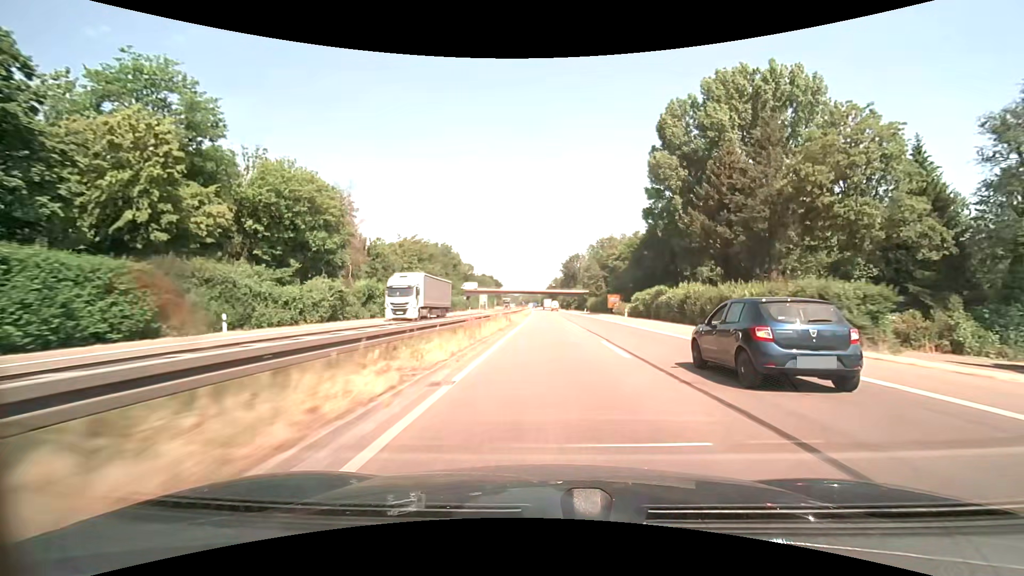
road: trunk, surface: asphalt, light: Day
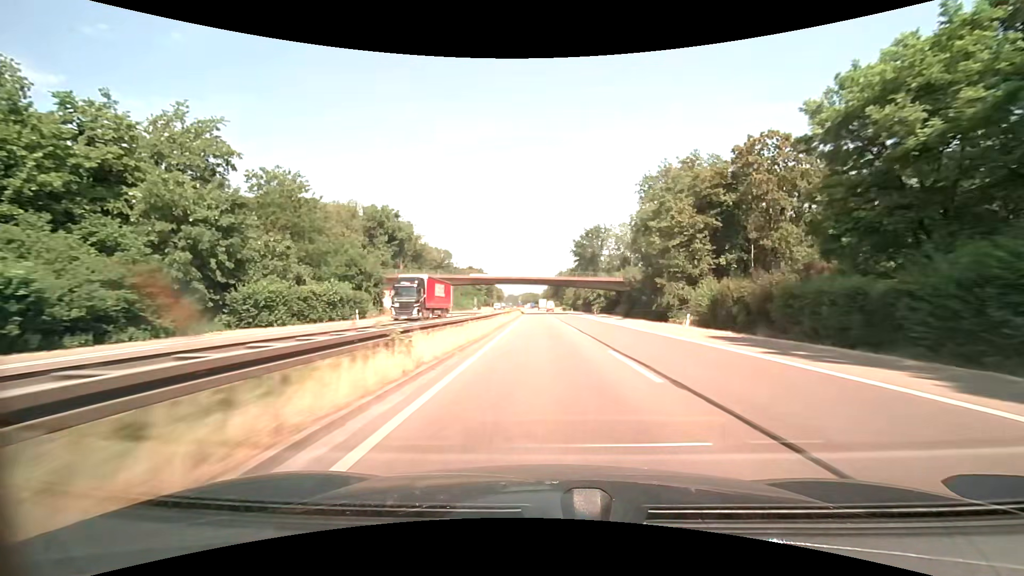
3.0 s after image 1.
(-0.1, +77.4) m; 0°
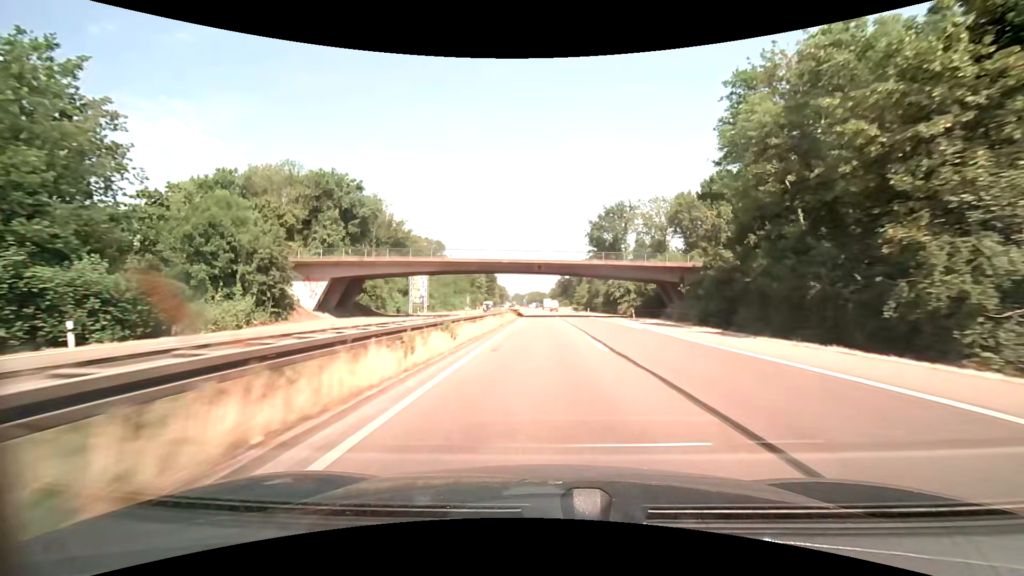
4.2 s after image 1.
(-0.2, +30.7) m; -1°
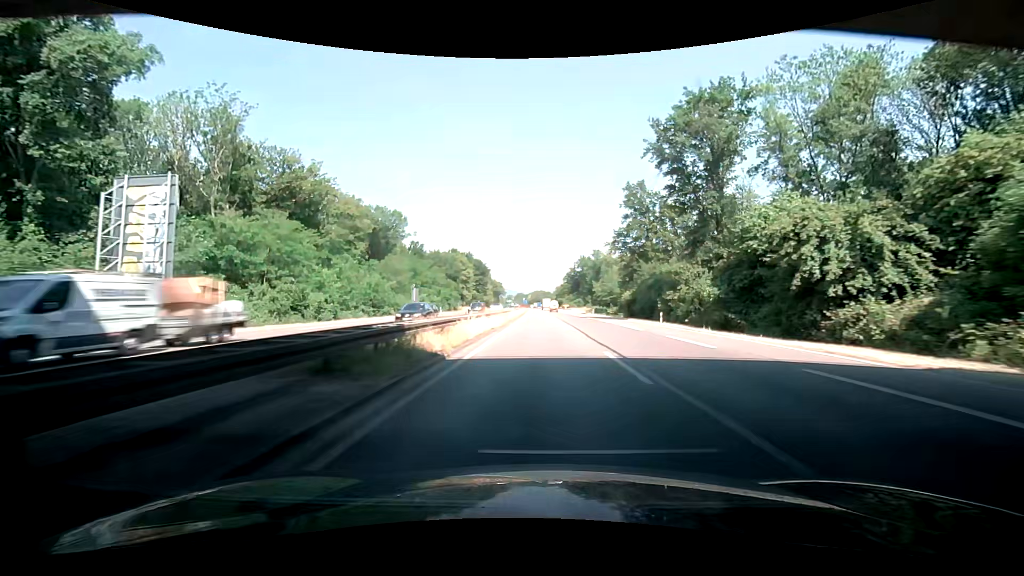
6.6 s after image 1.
(-0.5, +61.0) m; -1°
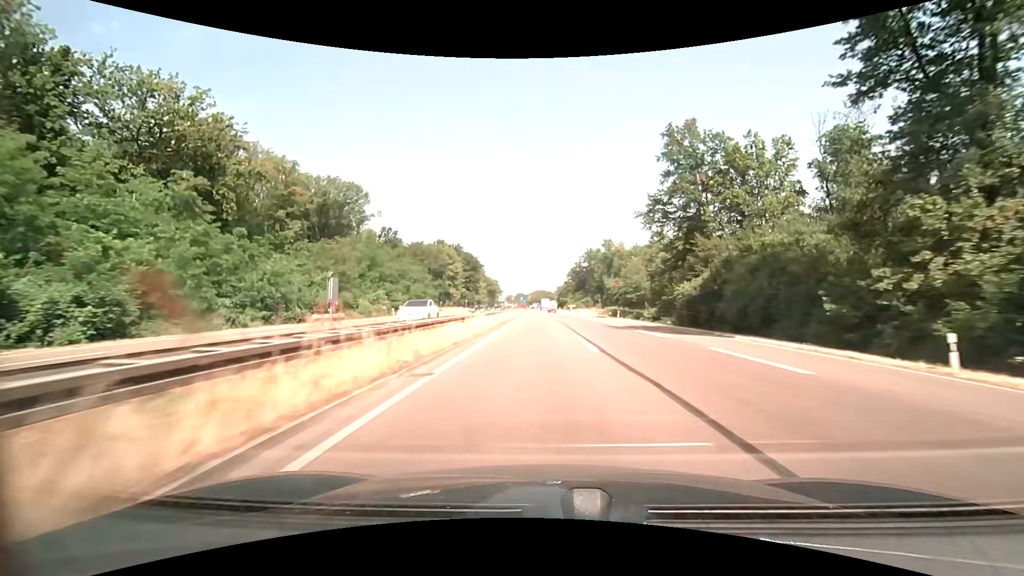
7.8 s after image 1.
(0.0, +30.5) m; 0°
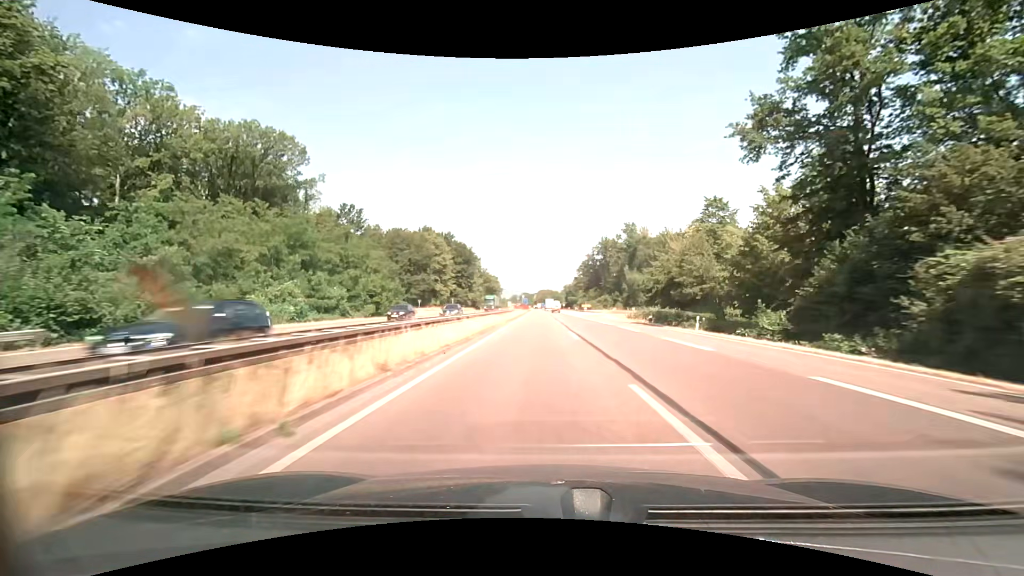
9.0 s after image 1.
(-0.2, +30.5) m; -1°
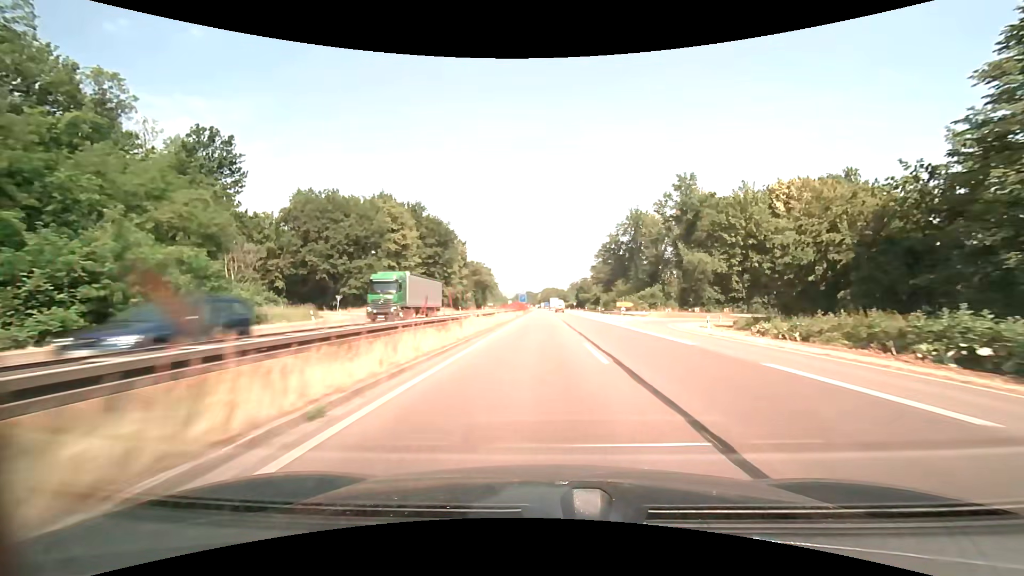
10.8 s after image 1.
(-0.3, +45.8) m; 0°
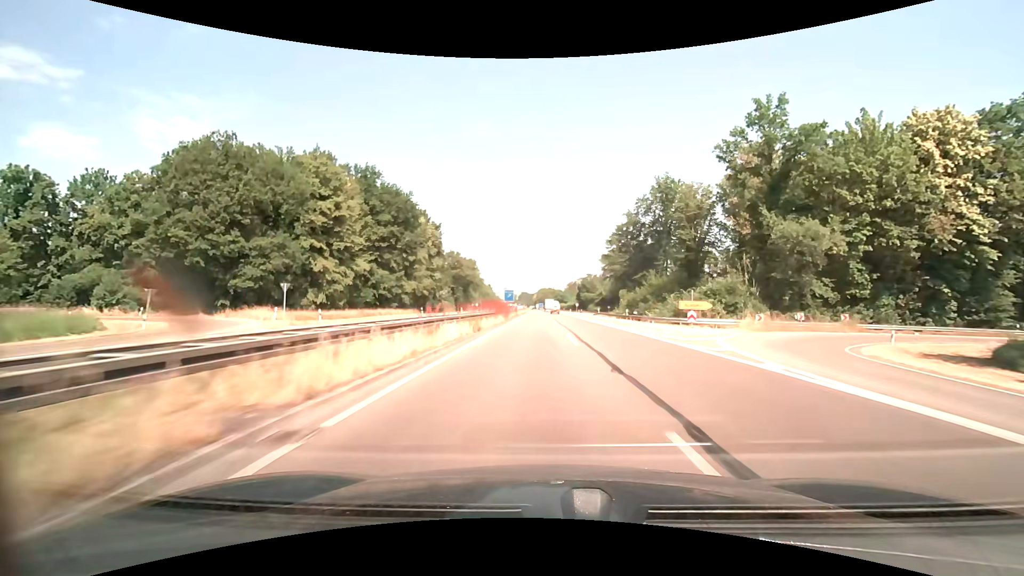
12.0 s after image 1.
(0.0, +30.6) m; 0°
(0, +10) (0, +20) (0, +30) (+1, +40) (+1, +50) (+1, +60) (+2, +70) (+2, +80) (+2, +90) (+2, +100) m
